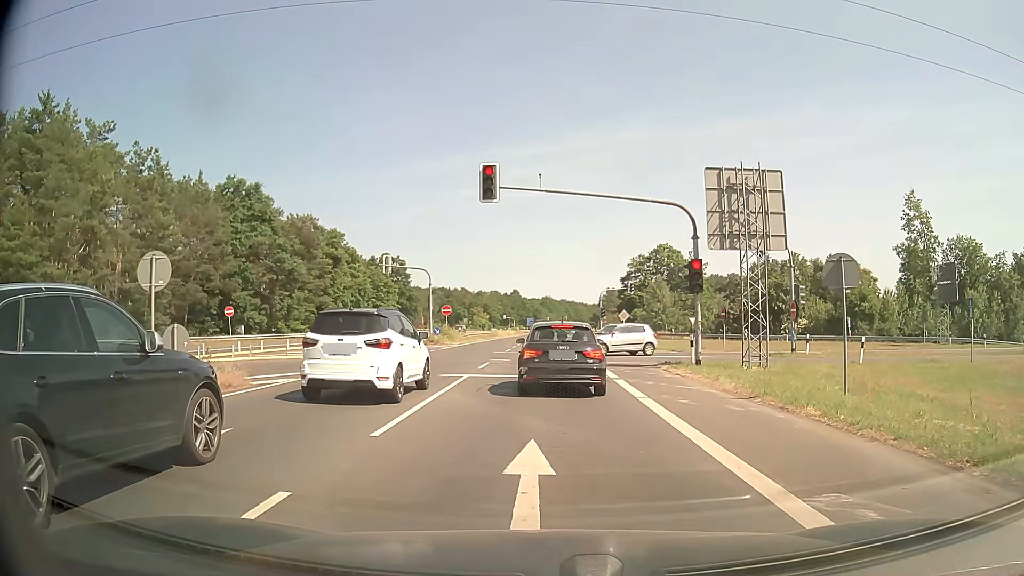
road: secondary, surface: asphalt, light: Day
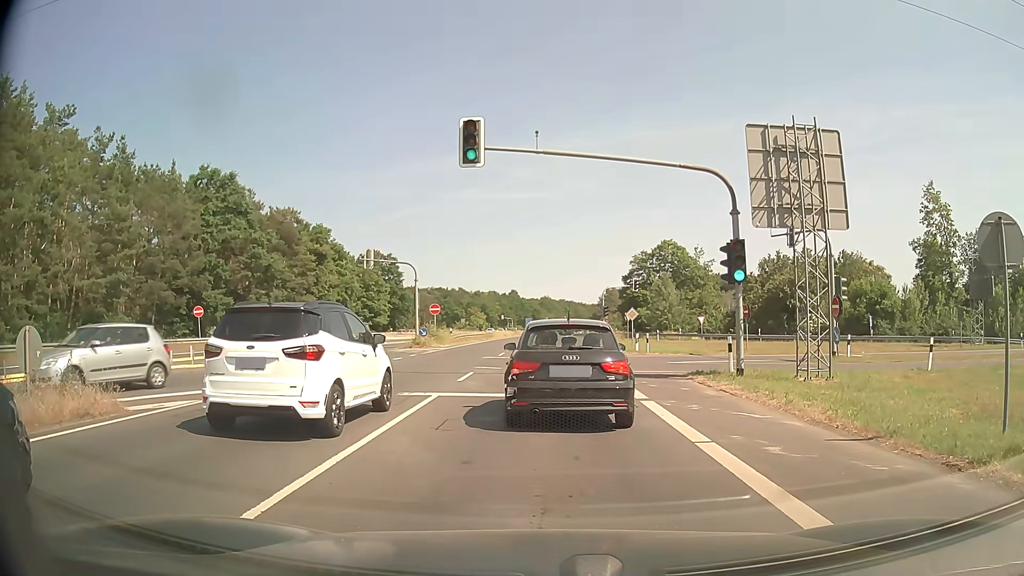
(0.0, +4.9) m; -2°
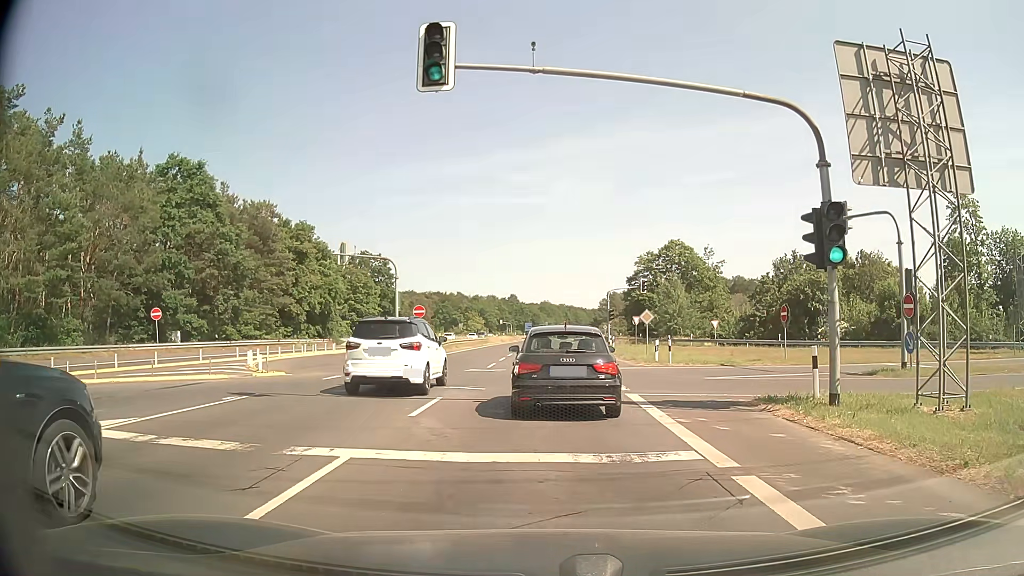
(+0.2, +6.3) m; +1°
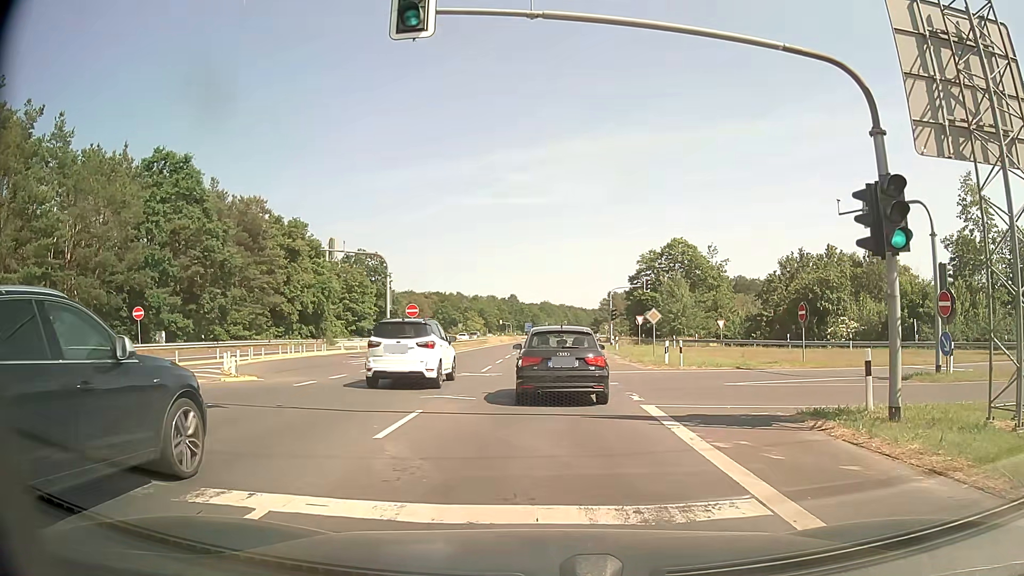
(0.0, +2.4) m; +1°
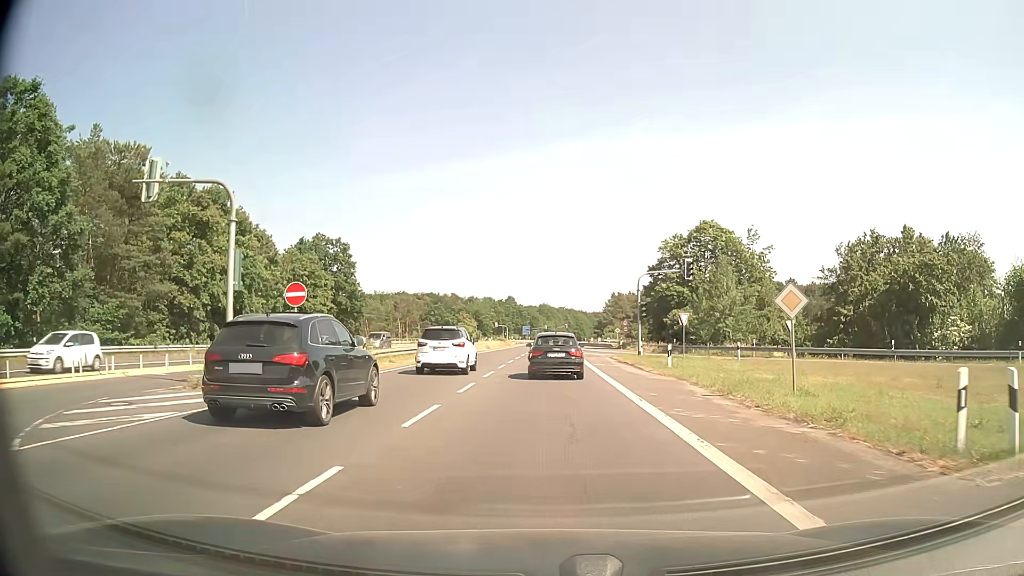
(-0.2, +19.7) m; -1°
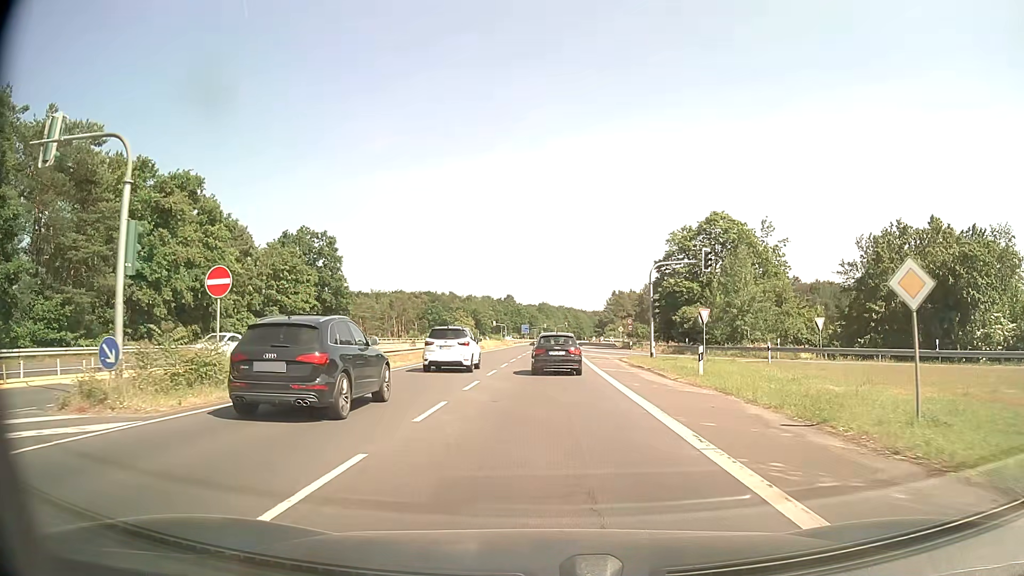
(0.0, +5.5) m; 0°
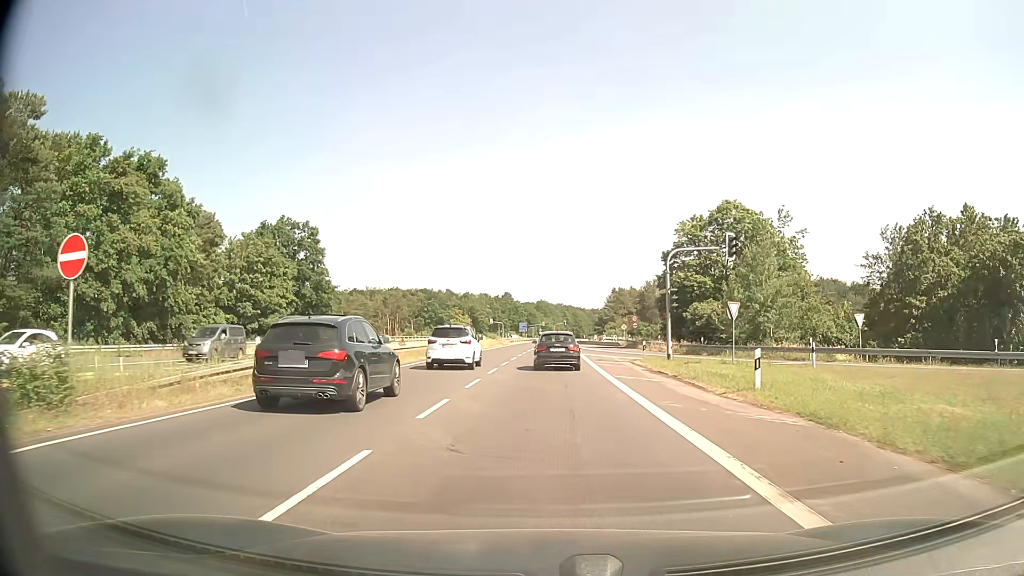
(0.0, +5.9) m; 0°
